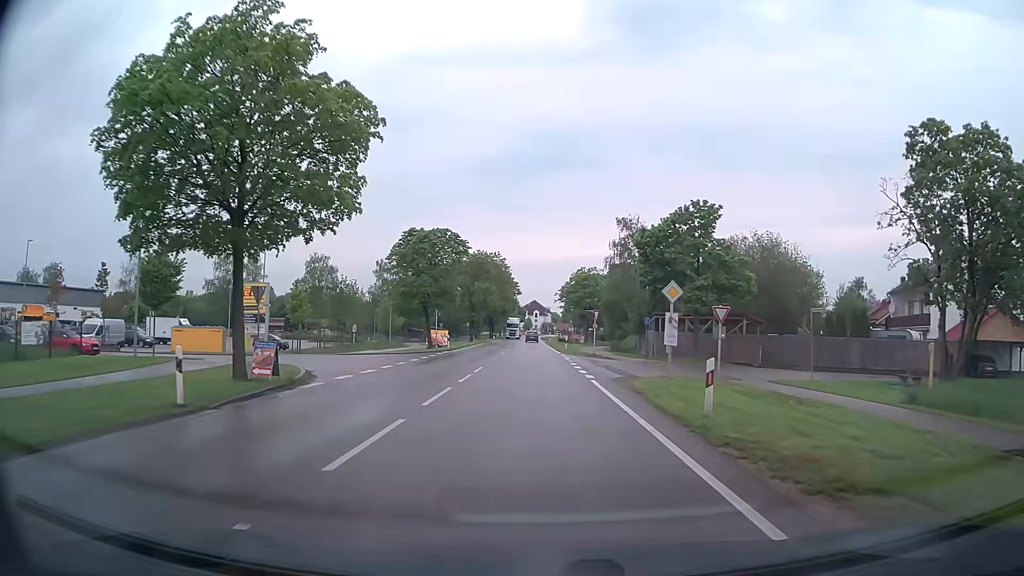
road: tertiary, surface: asphalt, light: Day
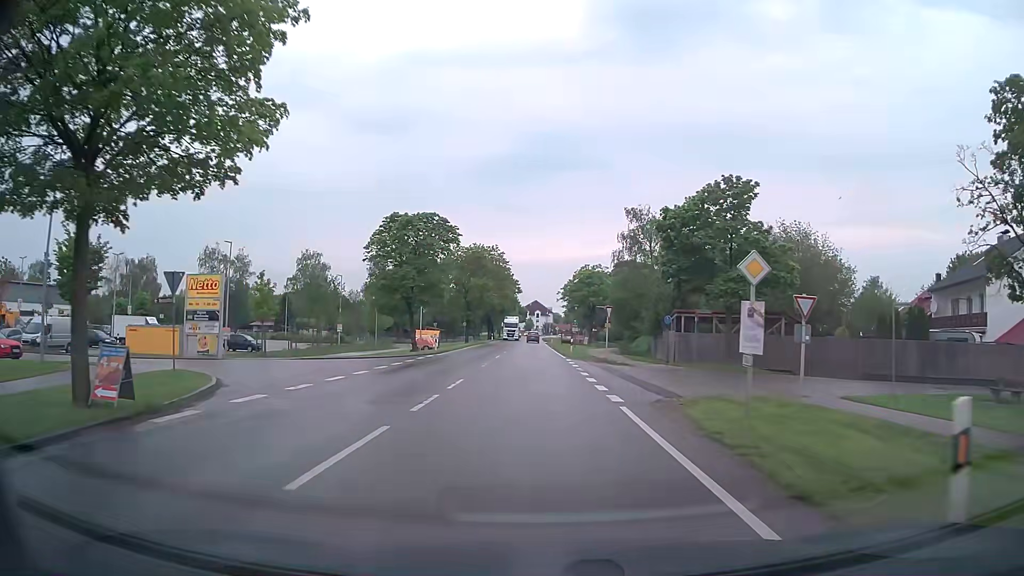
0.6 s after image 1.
(0.0, +6.9) m; 0°
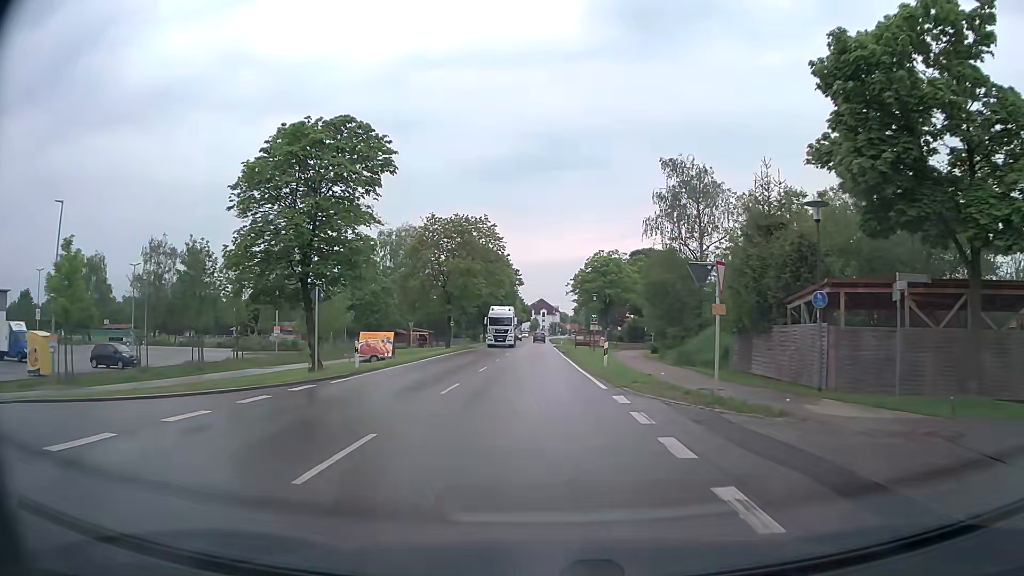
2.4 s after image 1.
(+0.1, +20.6) m; 0°
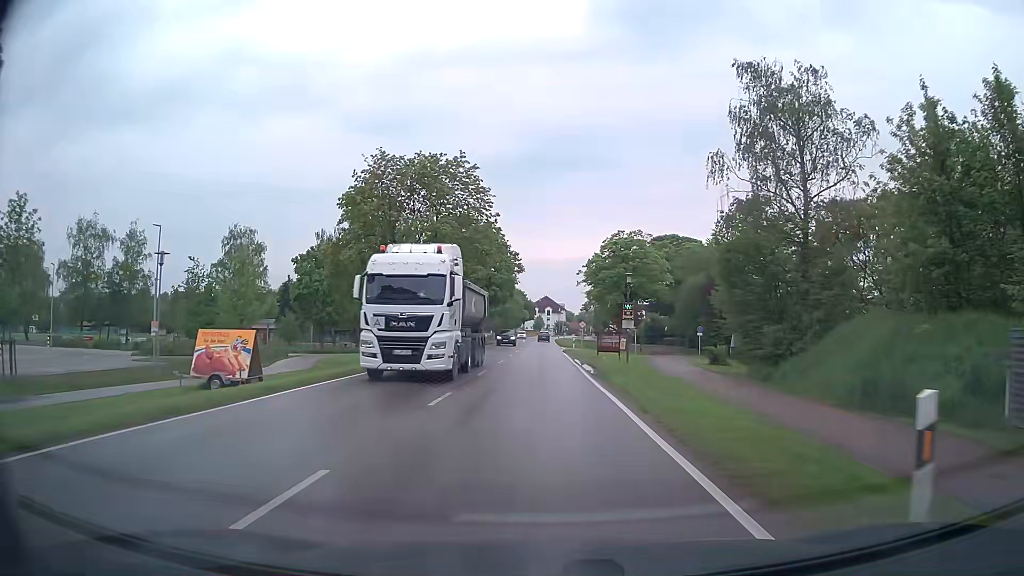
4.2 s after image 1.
(0.0, +20.4) m; 0°
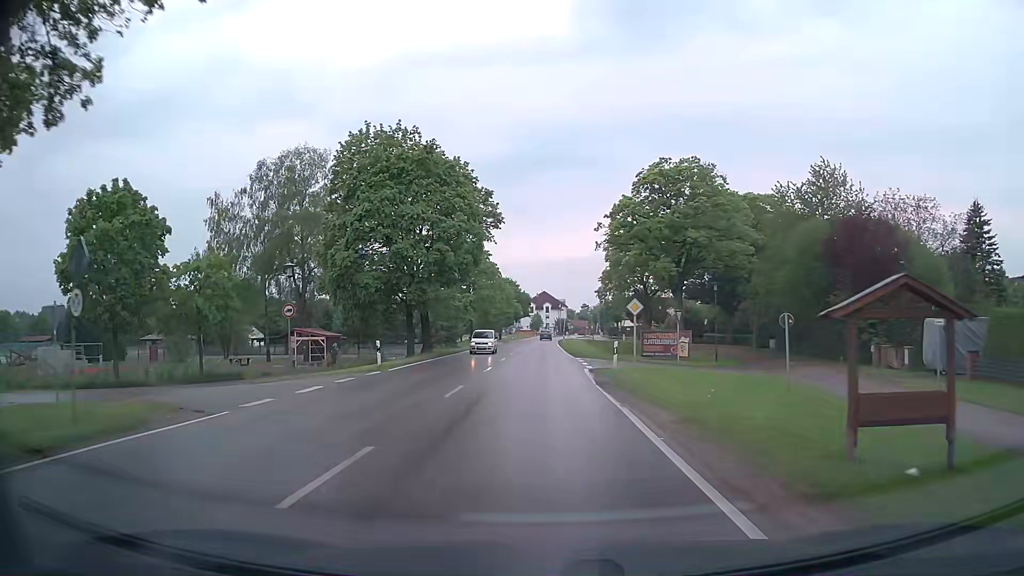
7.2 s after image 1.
(+0.2, +34.5) m; 0°
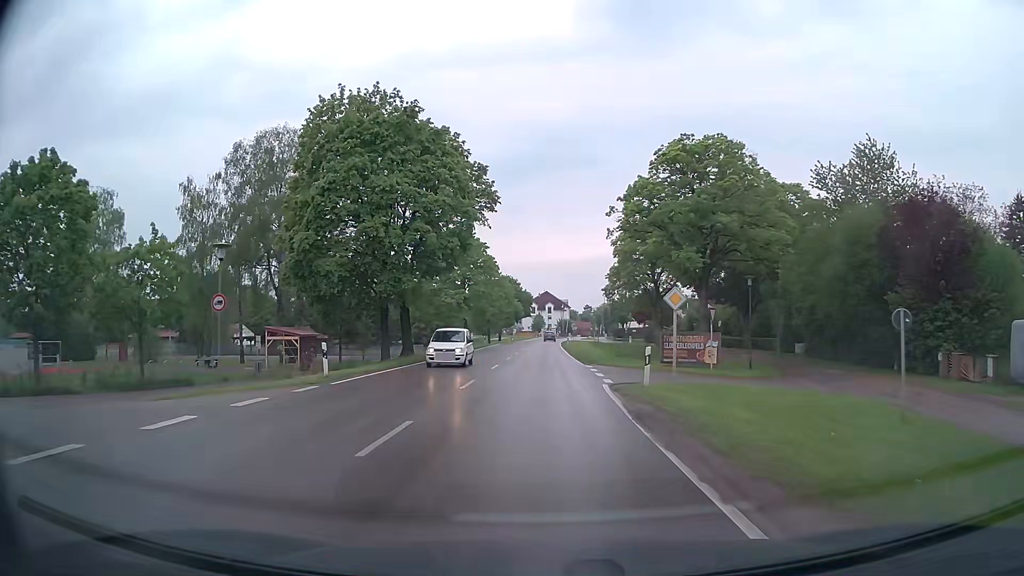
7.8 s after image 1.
(0.0, +6.9) m; +1°
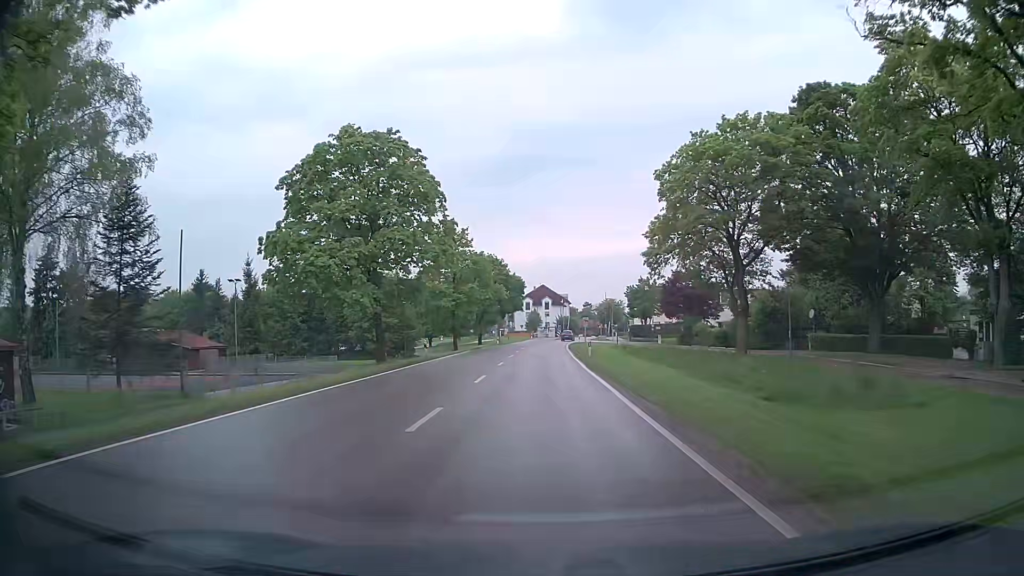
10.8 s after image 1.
(-0.8, +34.2) m; -1°
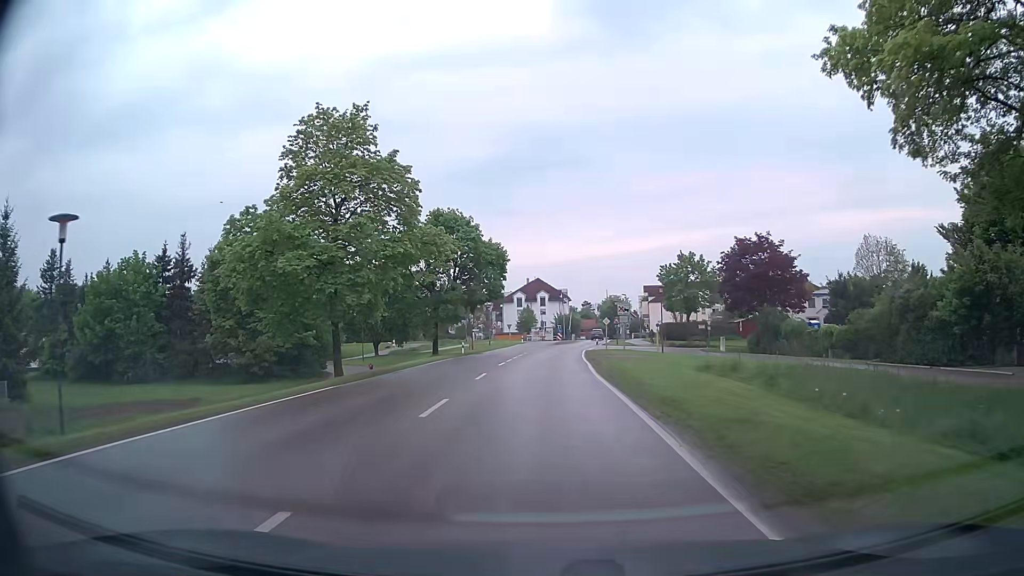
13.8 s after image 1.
(-0.2, +34.3) m; 0°
(0, +10) (0, +20) (0, +30) (+1, +40) (+1, +50) (+2, +60) (+3, +70) (+5, +80) (+6, +90) (+7, +100) m
